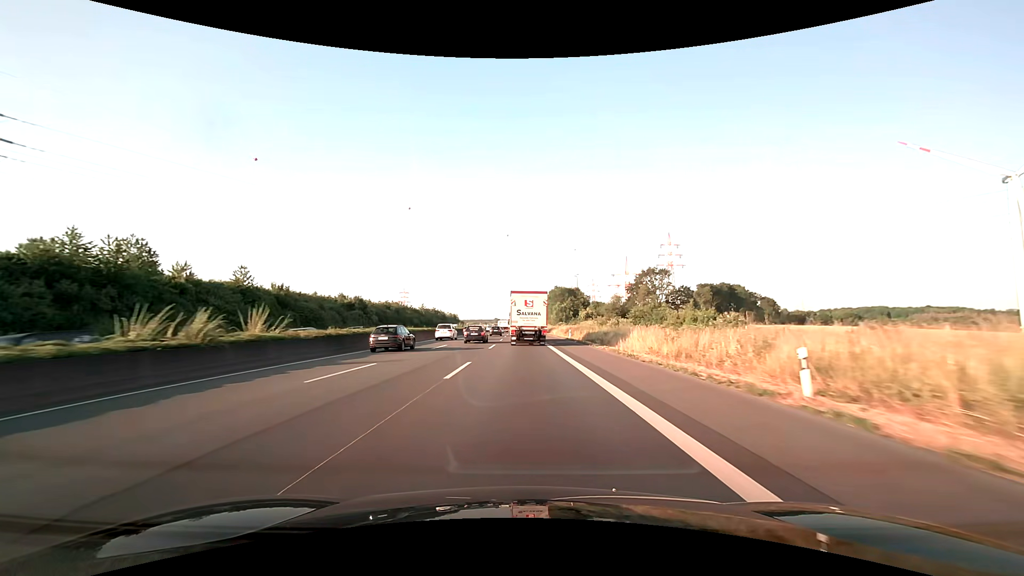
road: motorway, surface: asphalt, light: Day
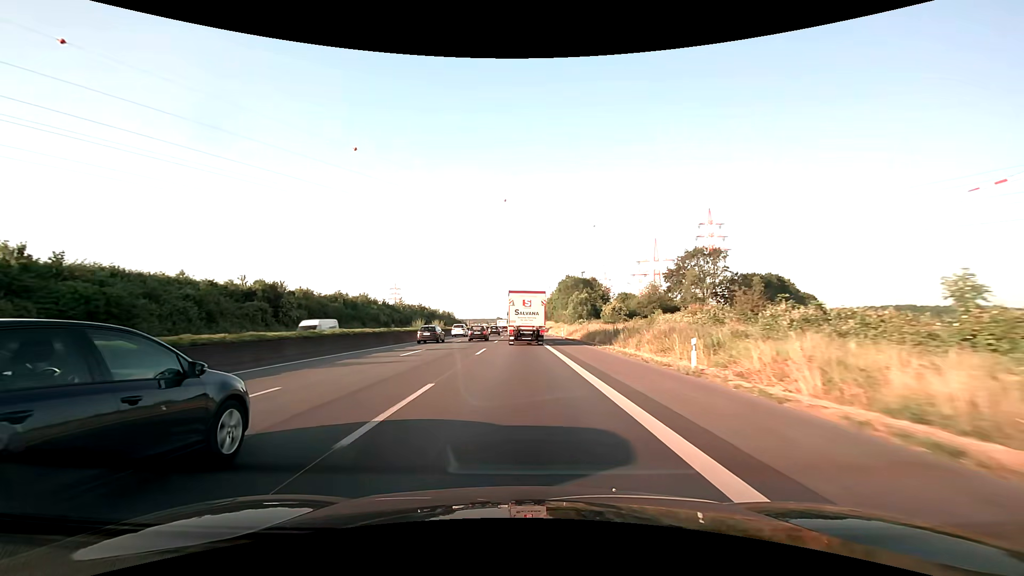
(-0.1, +43.0) m; 0°
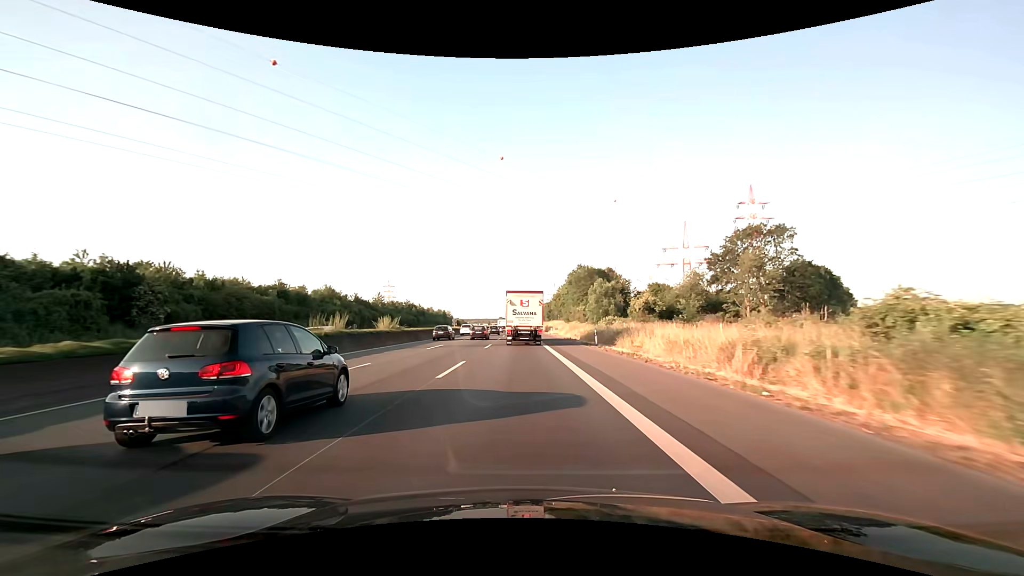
(-0.1, +28.7) m; 0°
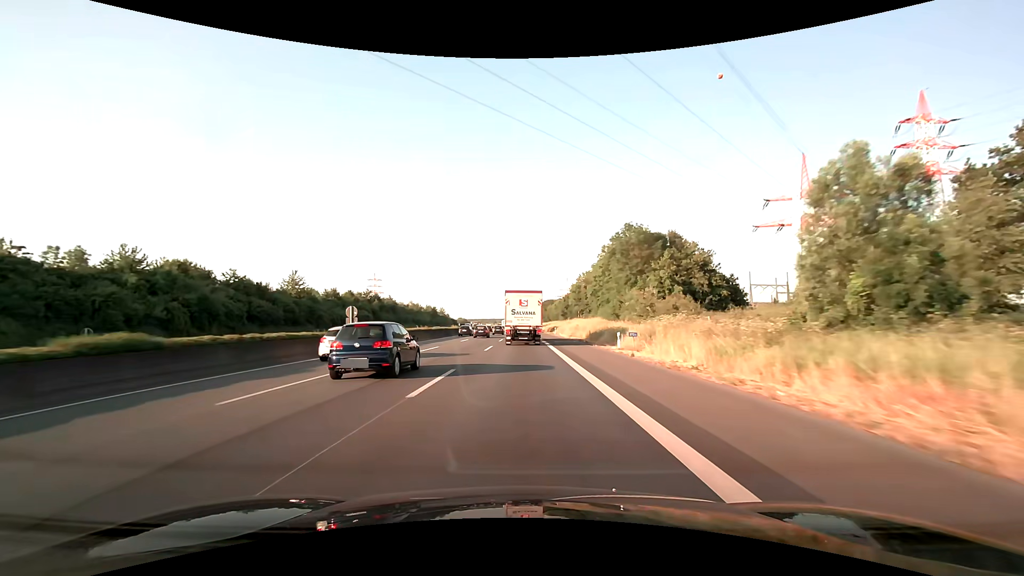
(-0.4, +57.3) m; -1°
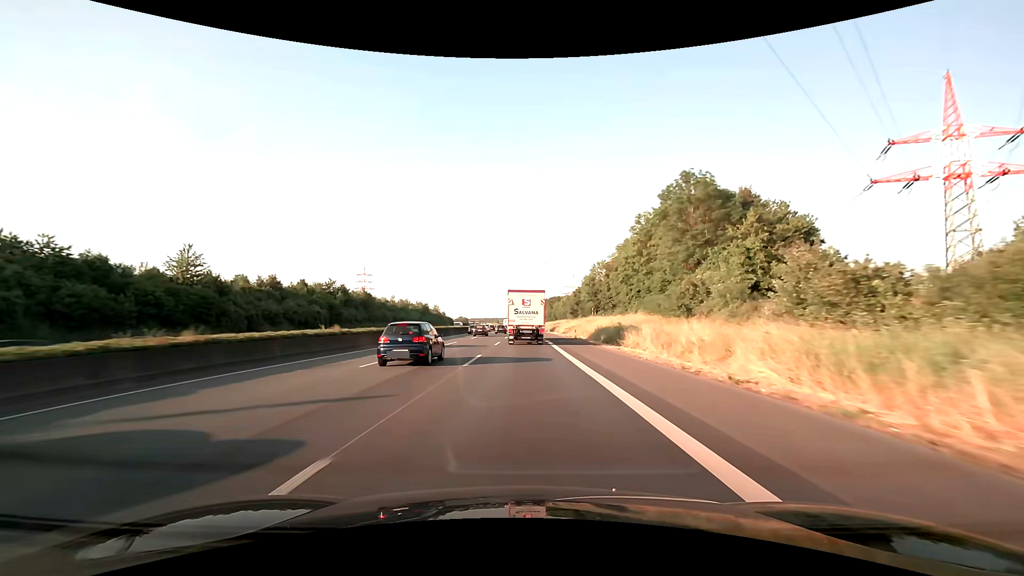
(-0.1, +28.6) m; 0°
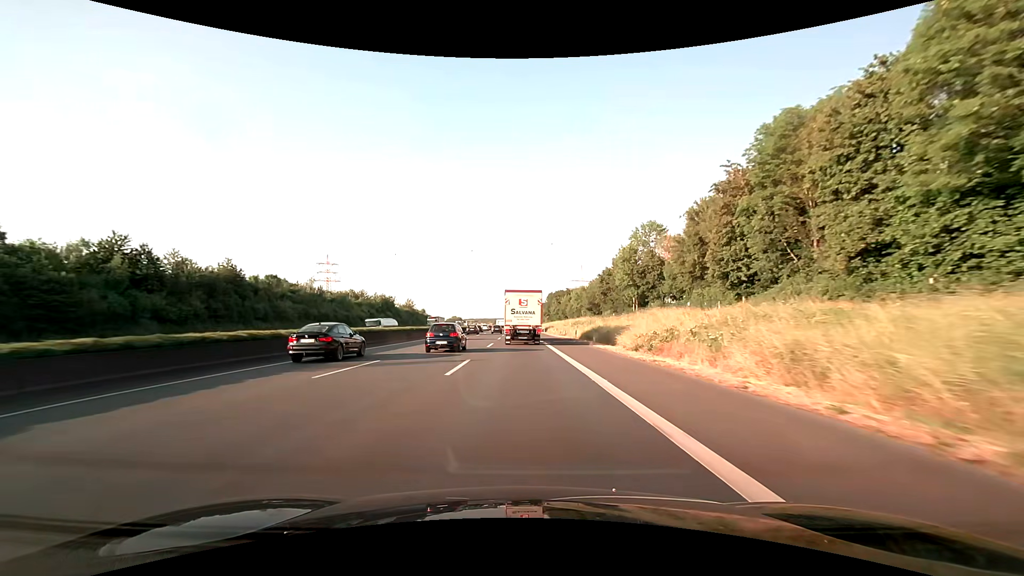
(0.0, +57.1) m; 0°
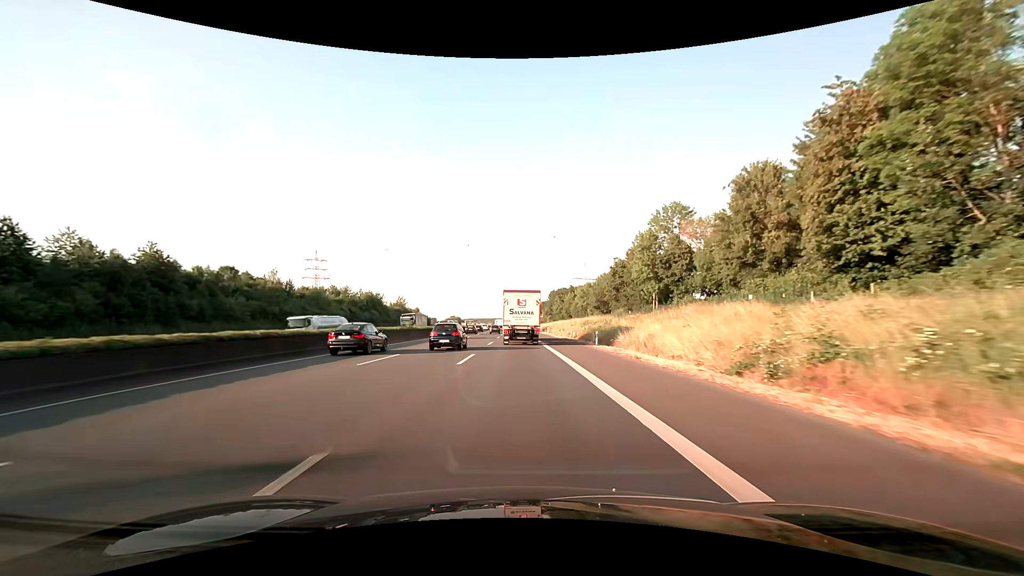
(0.0, +14.2) m; 0°
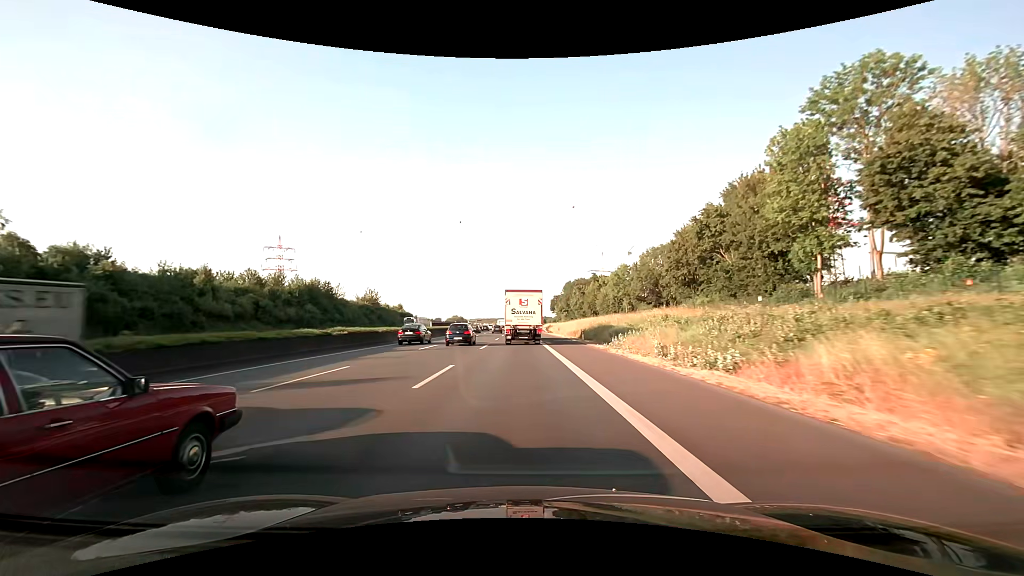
(-0.2, +42.6) m; -1°
(0, +10) (0, +20) (0, +30) (0, +40) (-1, +50) (-1, +60) (-1, +70) (-1, +80) (-1, +90) (-2, +100) m
